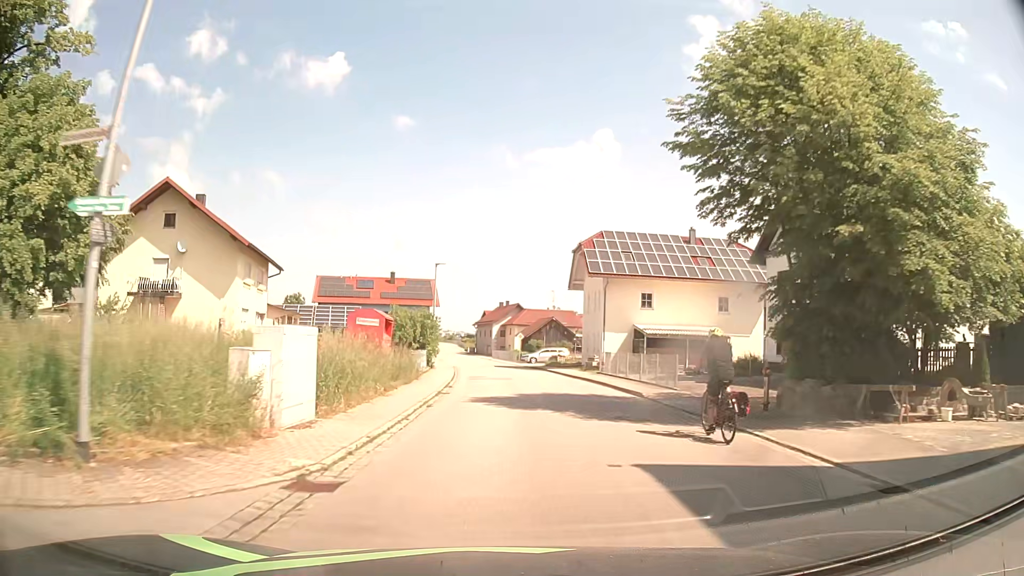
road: secondary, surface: asphalt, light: Day
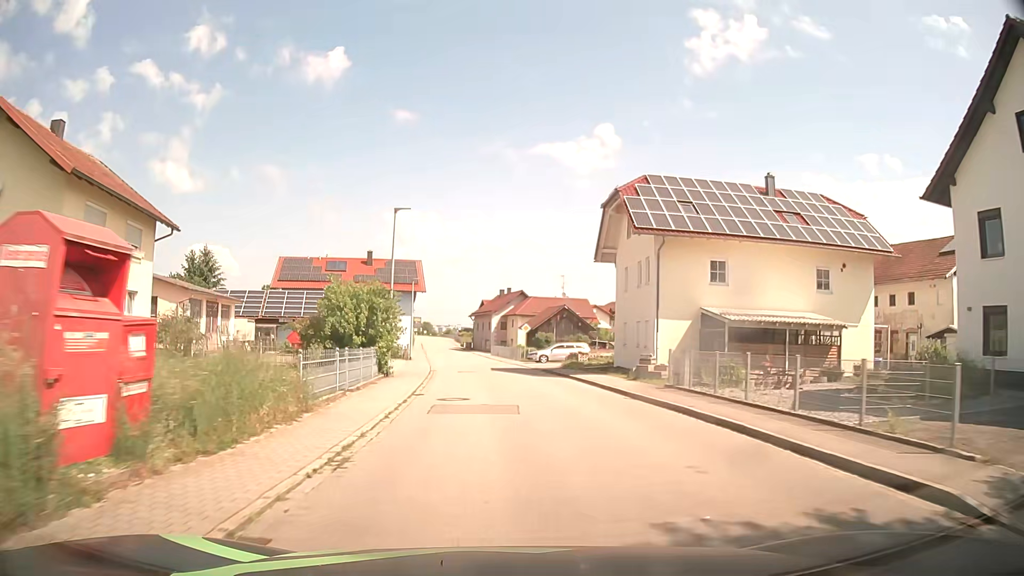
(+0.1, +15.4) m; 0°
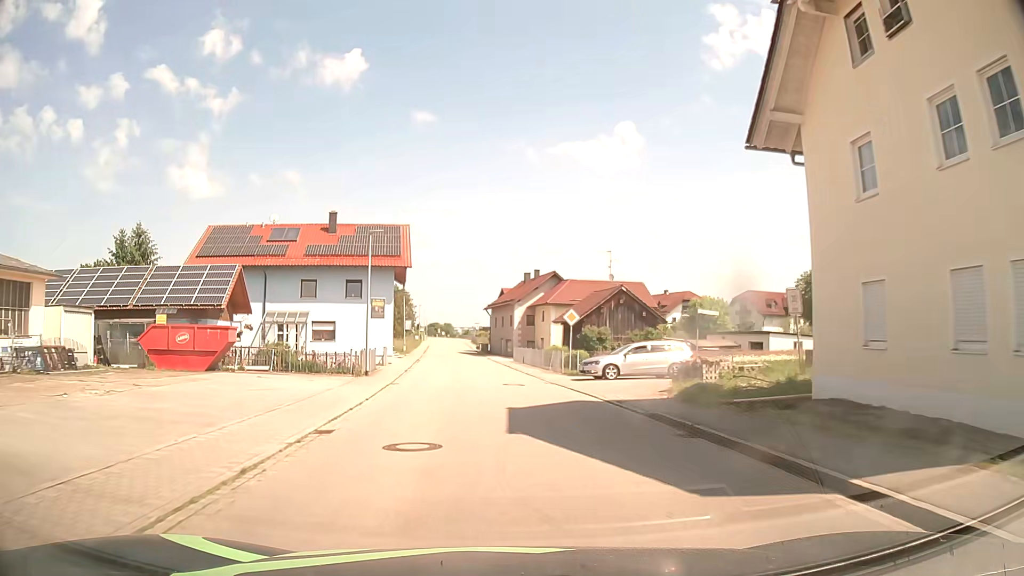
(-0.1, +23.2) m; -2°
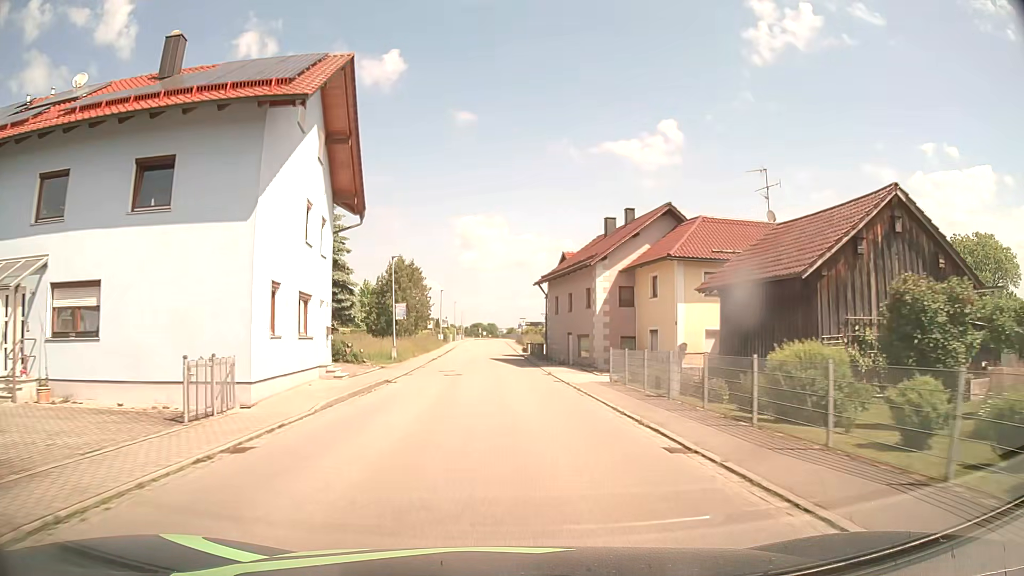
(-1.2, +30.8) m; -4°
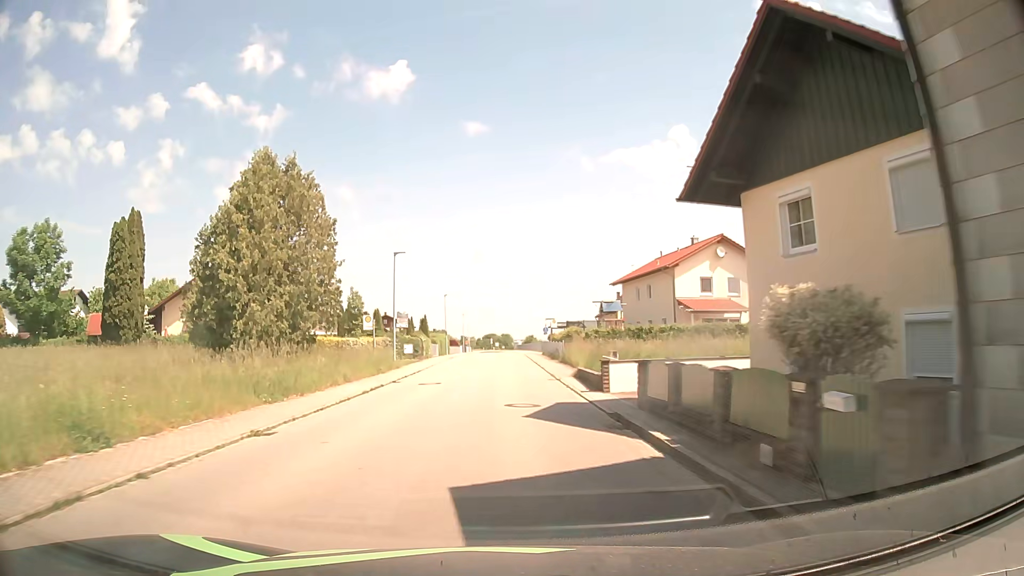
(-0.5, +38.0) m; -2°
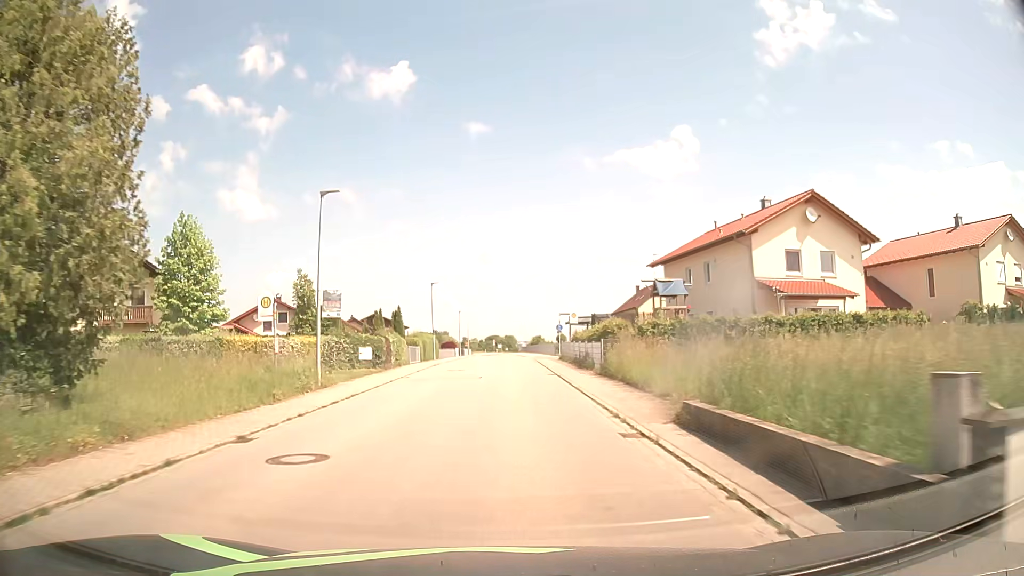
(0.0, +15.1) m; 0°
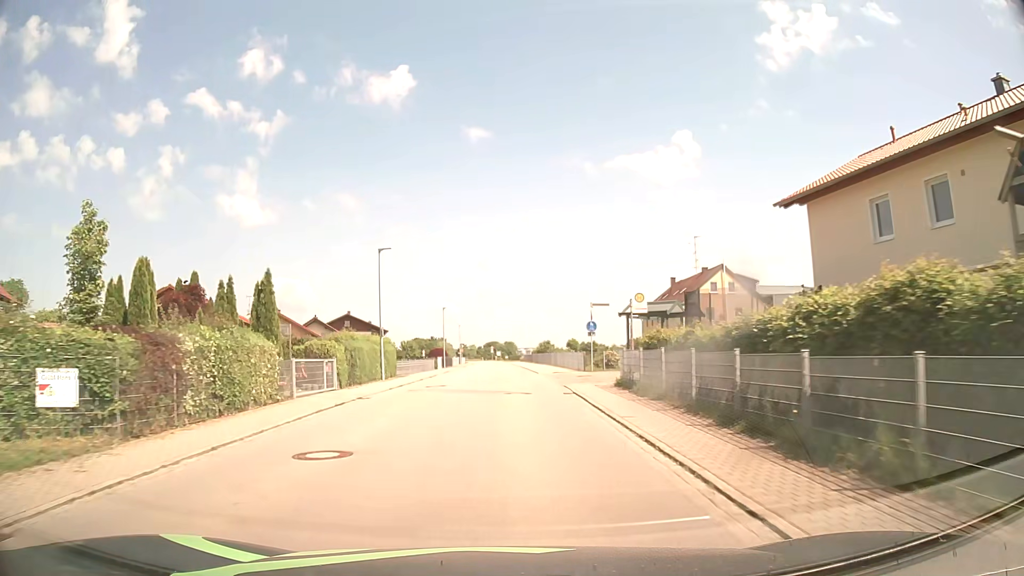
(-0.1, +22.5) m; 0°
